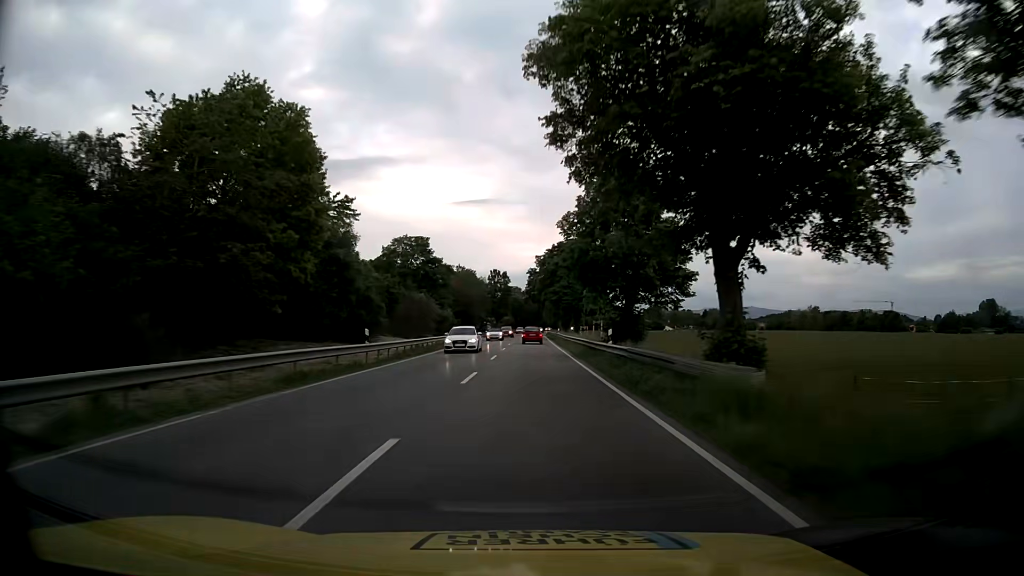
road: primary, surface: asphalt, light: Day
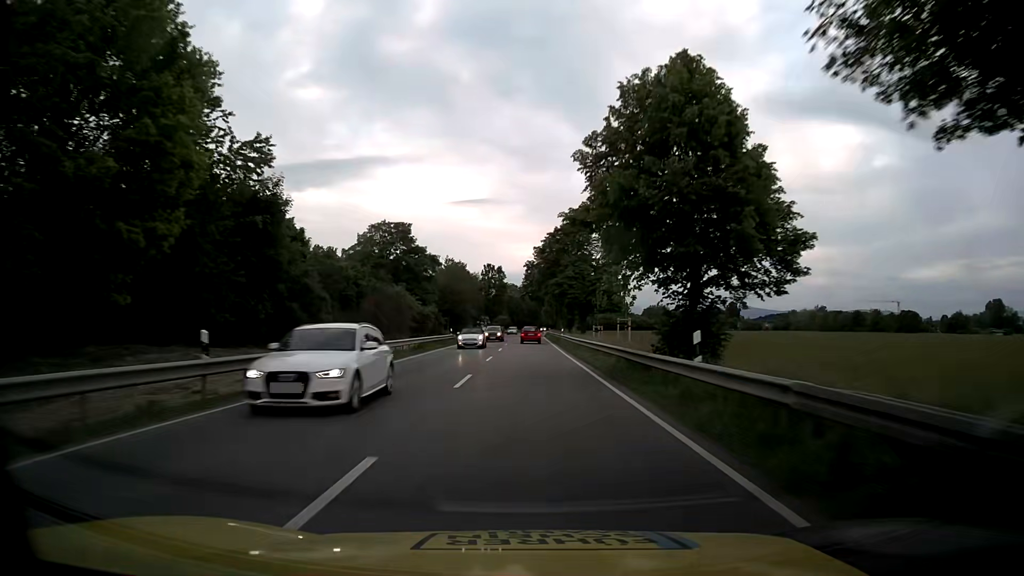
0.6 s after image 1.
(+0.1, +13.2) m; 0°
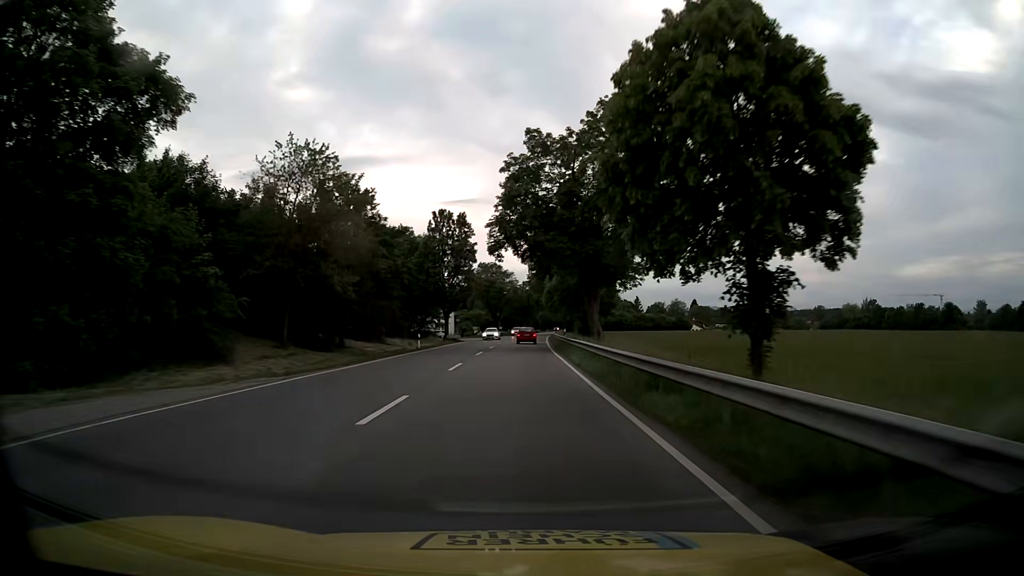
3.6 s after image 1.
(+1.4, +65.7) m; +2°
(0, +10) (0, +20) (0, +30) (0, +40) (0, +50) (0, +60) (0, +70) (0, +80) (0, +90) (+1, +100) m
